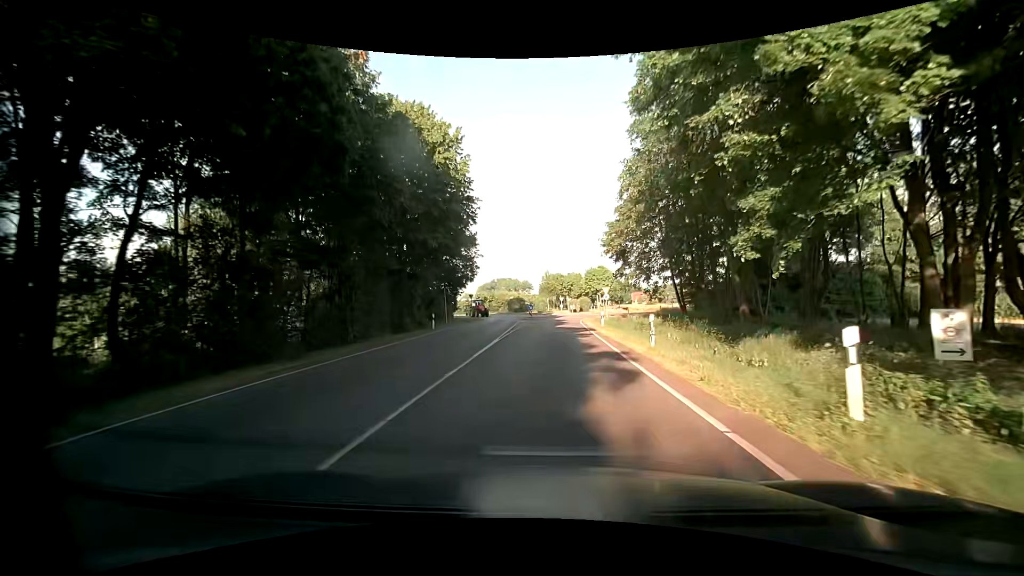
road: tertiary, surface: asphalt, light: Day
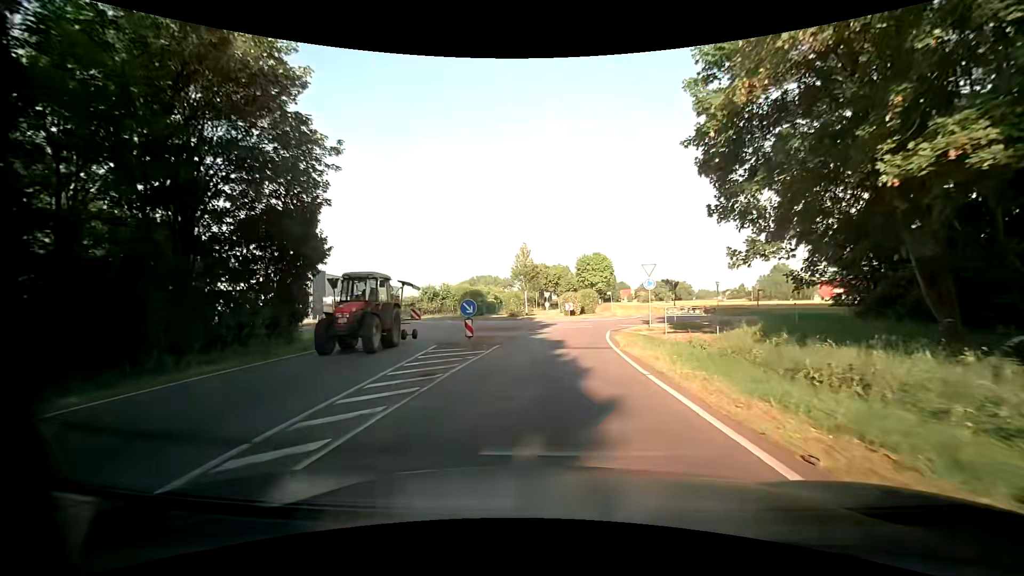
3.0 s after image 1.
(+0.7, +30.9) m; +2°
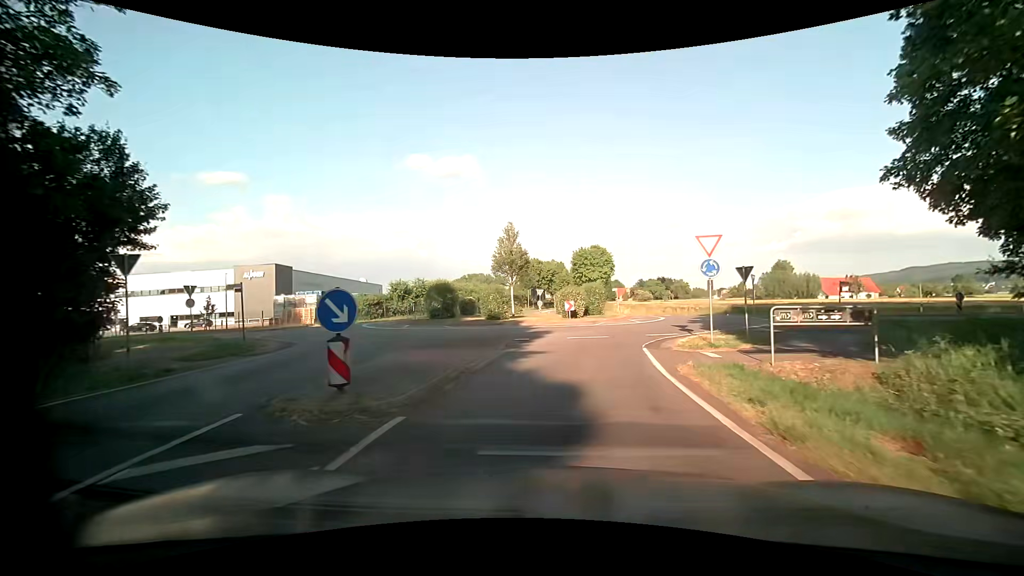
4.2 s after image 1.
(-0.1, +10.4) m; 0°
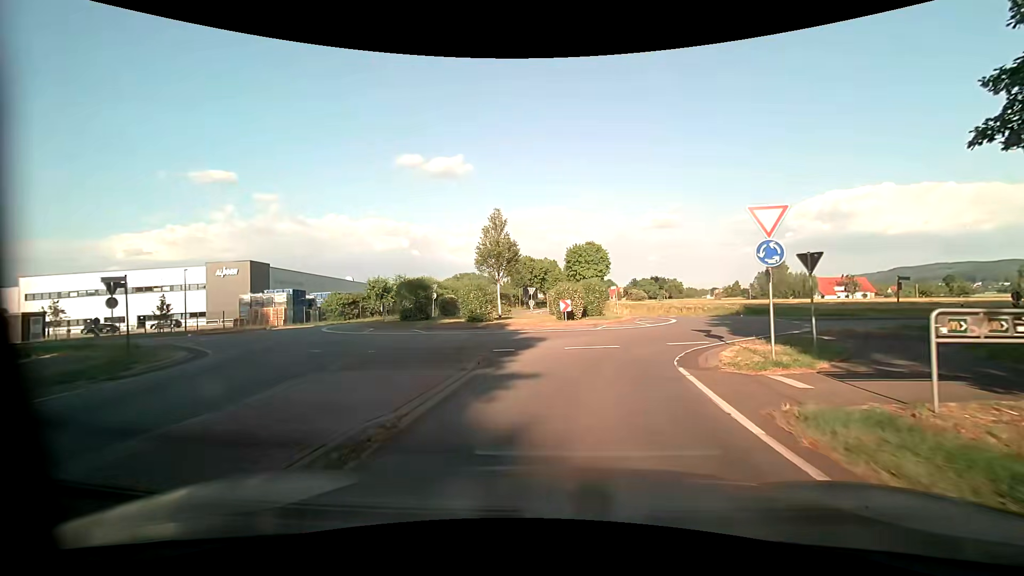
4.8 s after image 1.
(0.0, +4.7) m; +2°
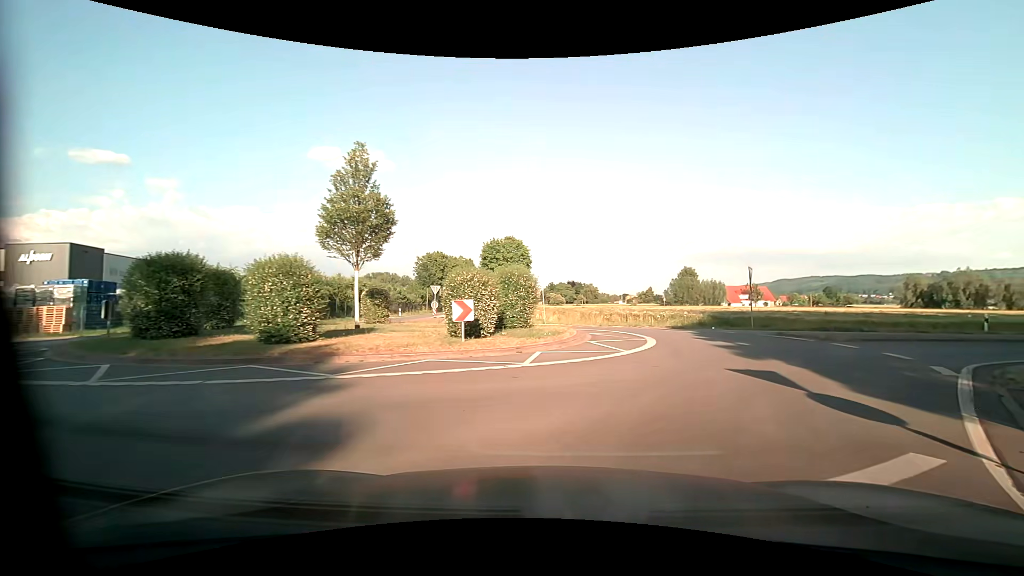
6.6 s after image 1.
(+0.5, +11.9) m; +7°
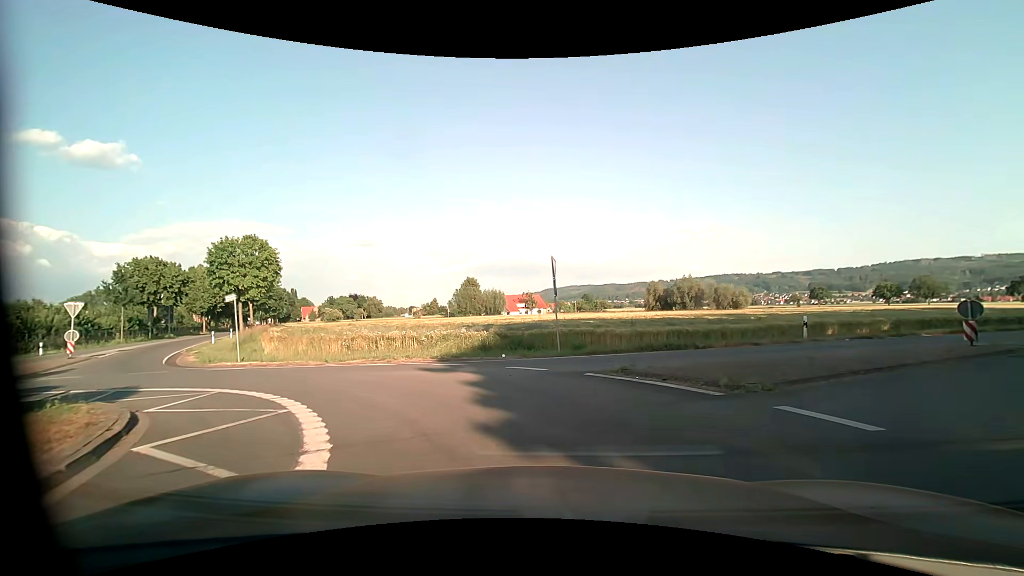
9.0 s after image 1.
(+2.8, +11.7) m; +25°
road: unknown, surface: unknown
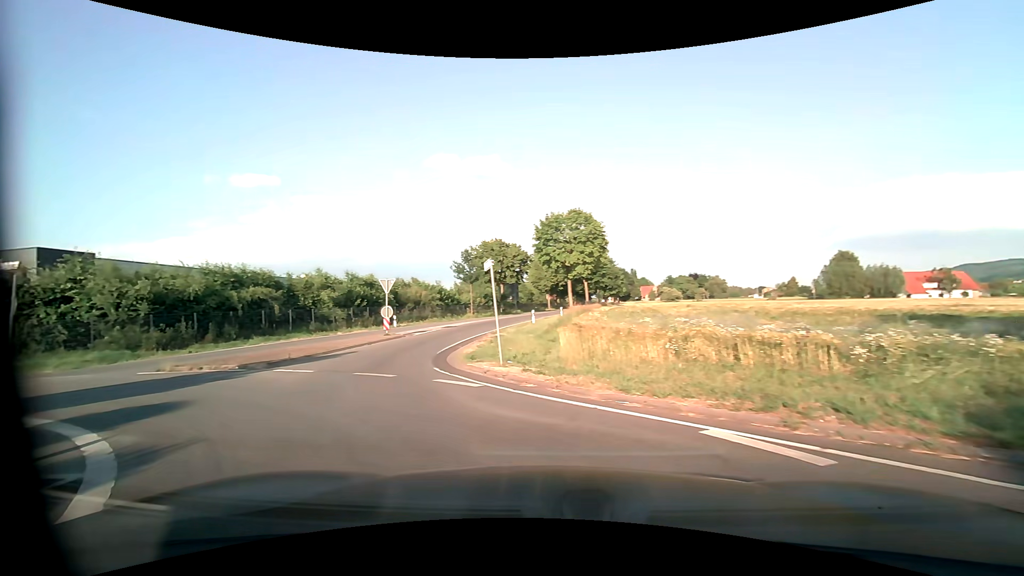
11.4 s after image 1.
(-2.4, +10.3) m; -37°
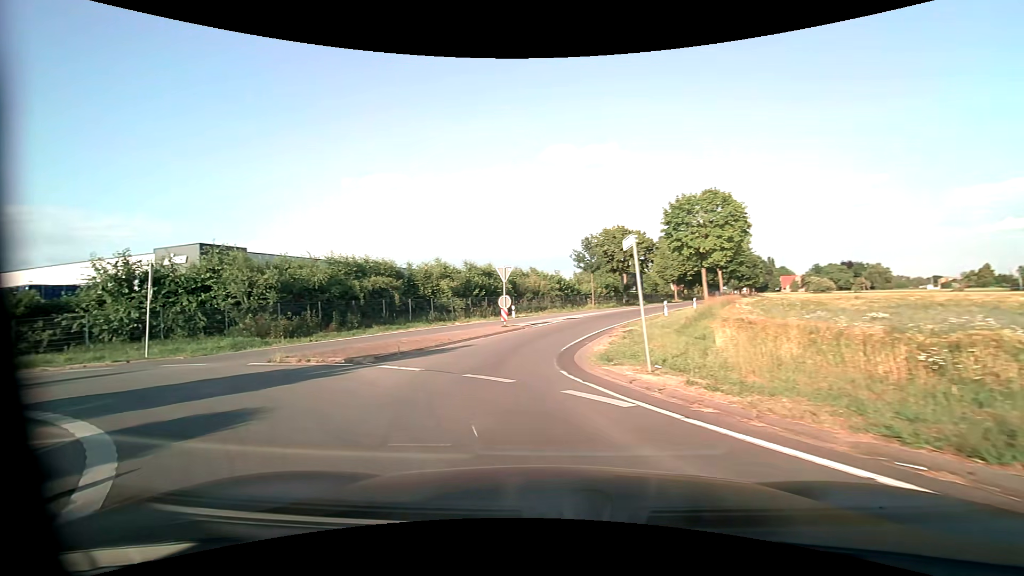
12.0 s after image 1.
(-0.3, +2.7) m; -14°
(-2, +10) (-2, +20) (+2, +29) (+5, +38) (+9, +48) (+12, +57) (+16, +66) (+20, +76) (+24, +85) (+28, +94) m
